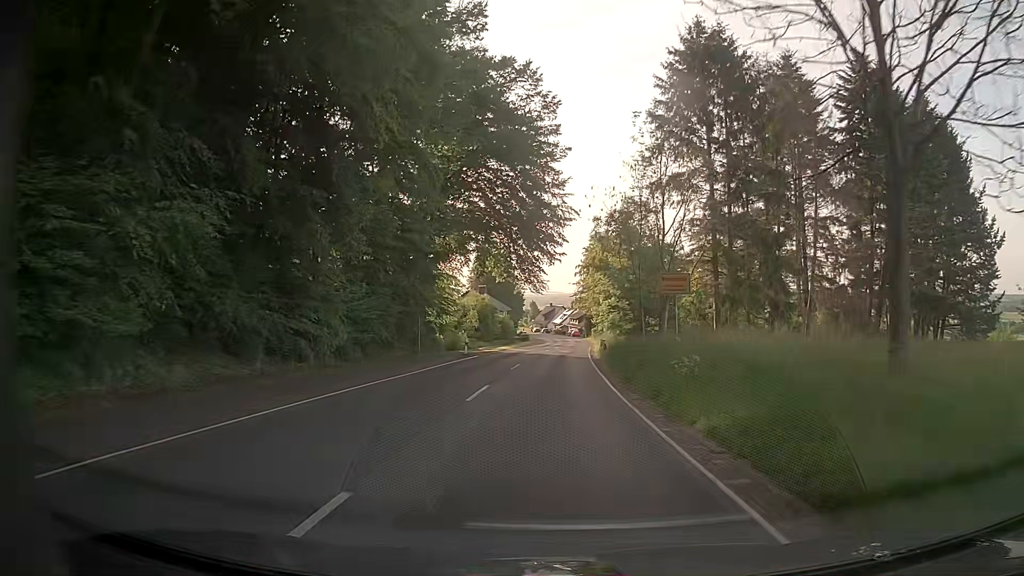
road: secondary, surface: asphalt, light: Day
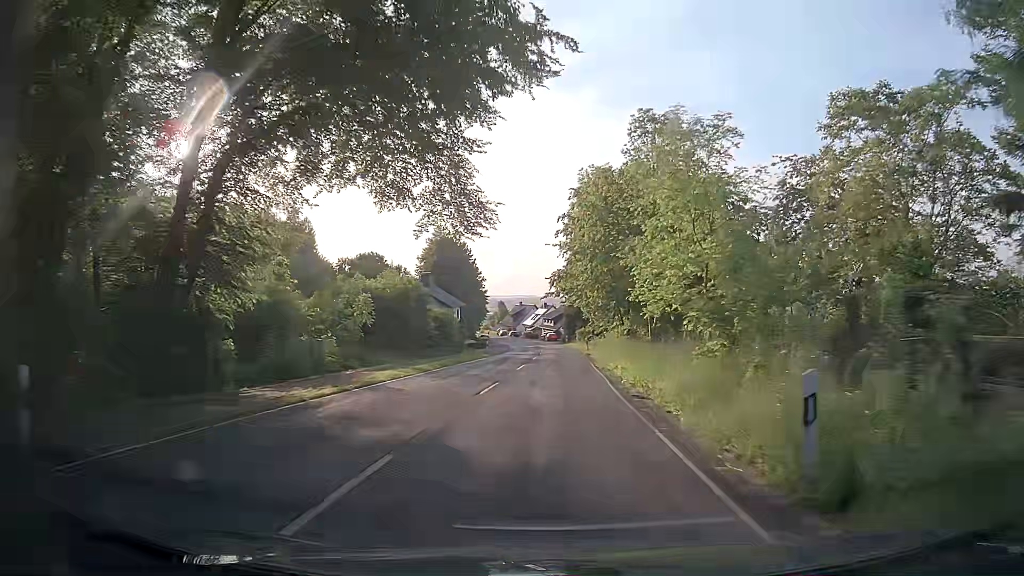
(+0.7, +34.3) m; +2°
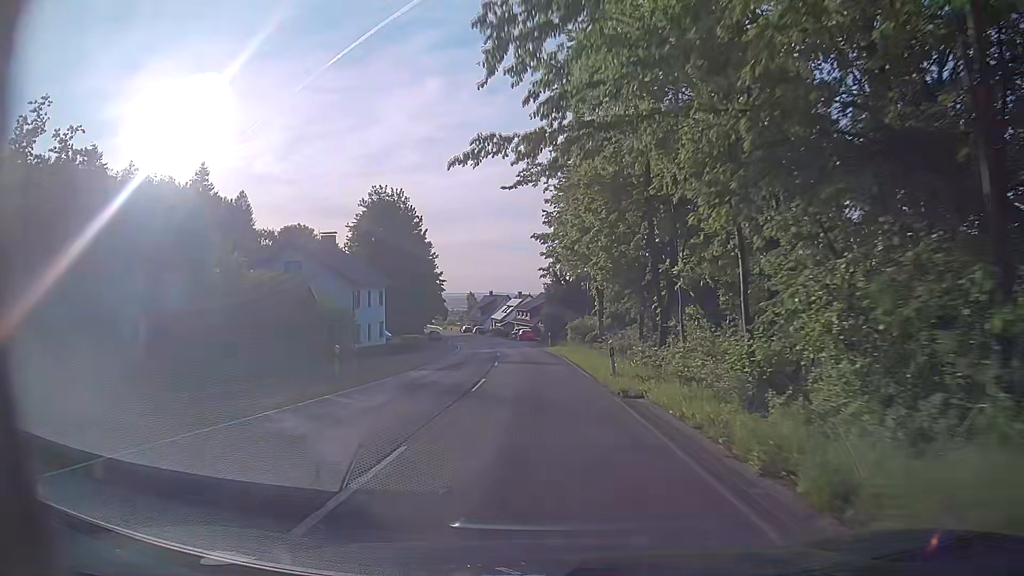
(+0.8, +35.6) m; +2°
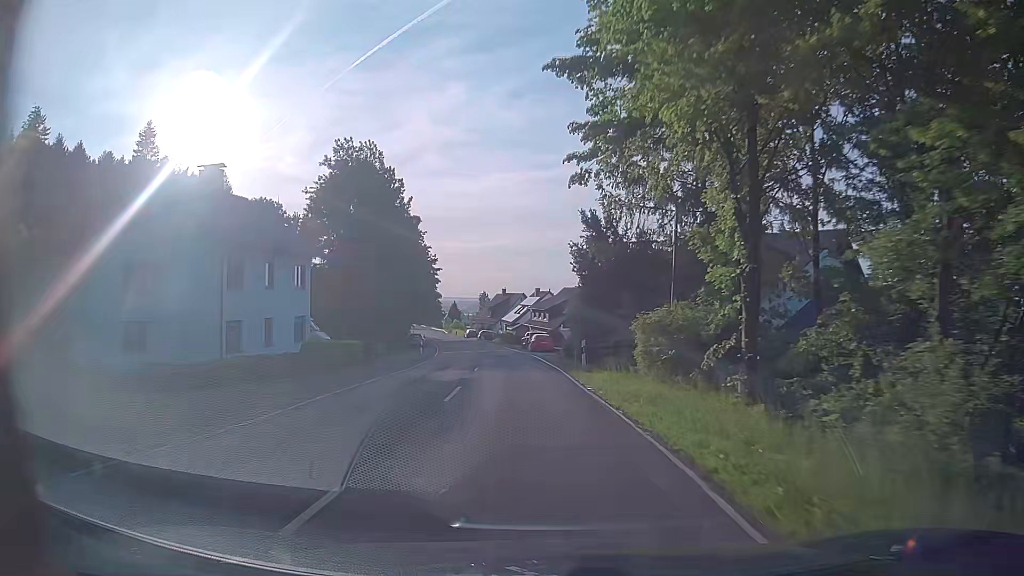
(-0.3, +26.2) m; -1°
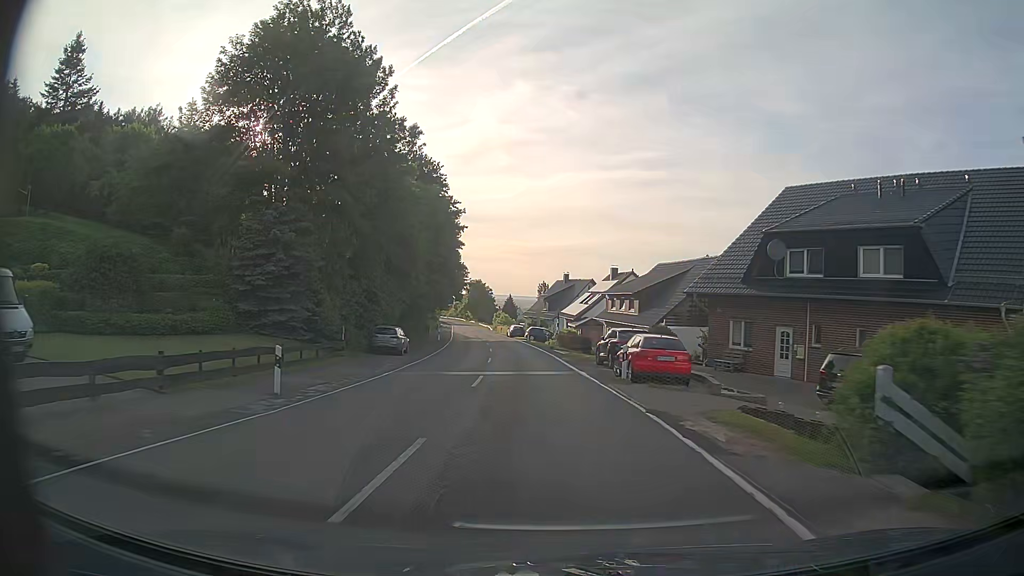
(-2.0, +33.6) m; -6°
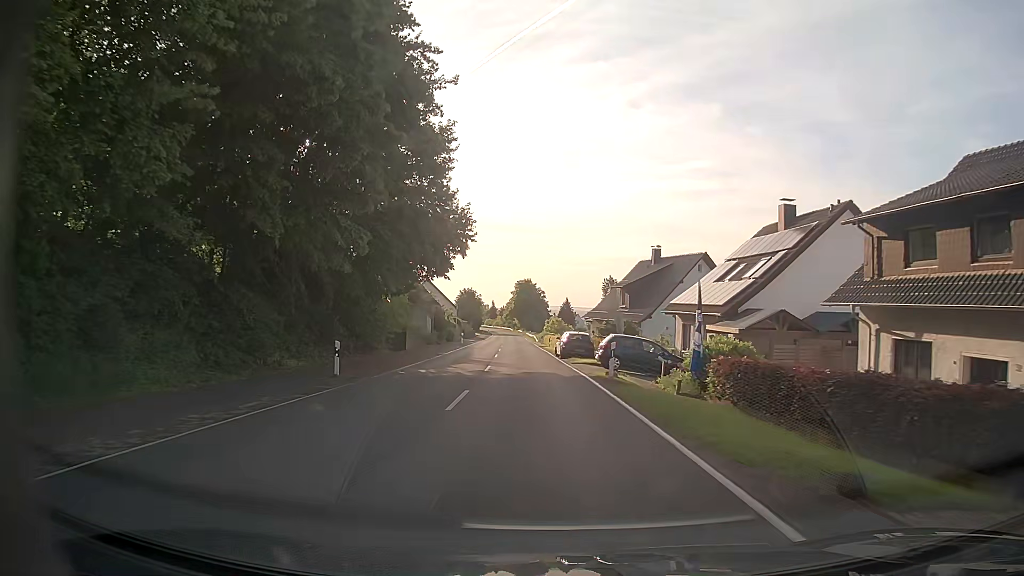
(-1.6, +41.3) m; -4°
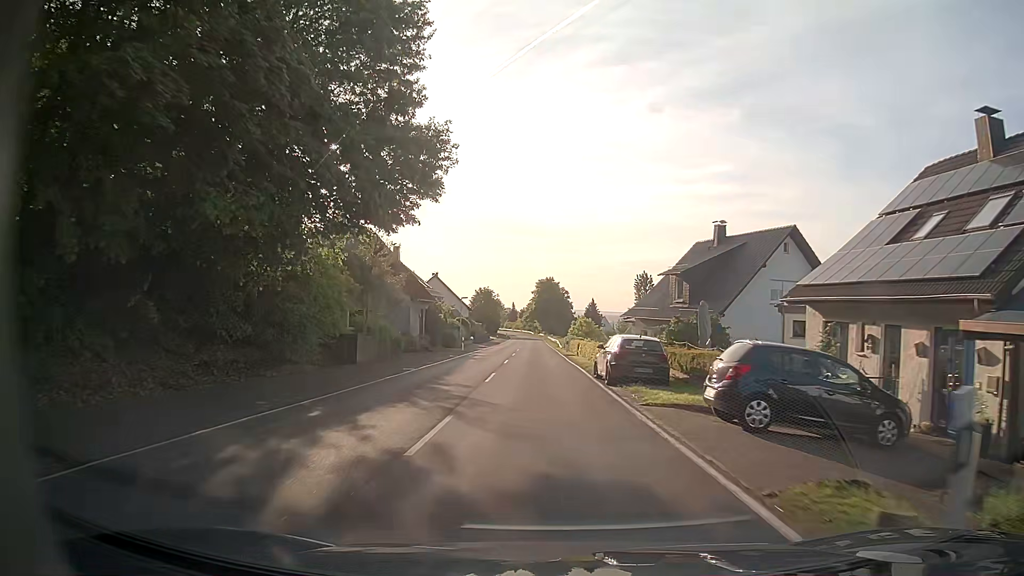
(-0.4, +16.2) m; -2°
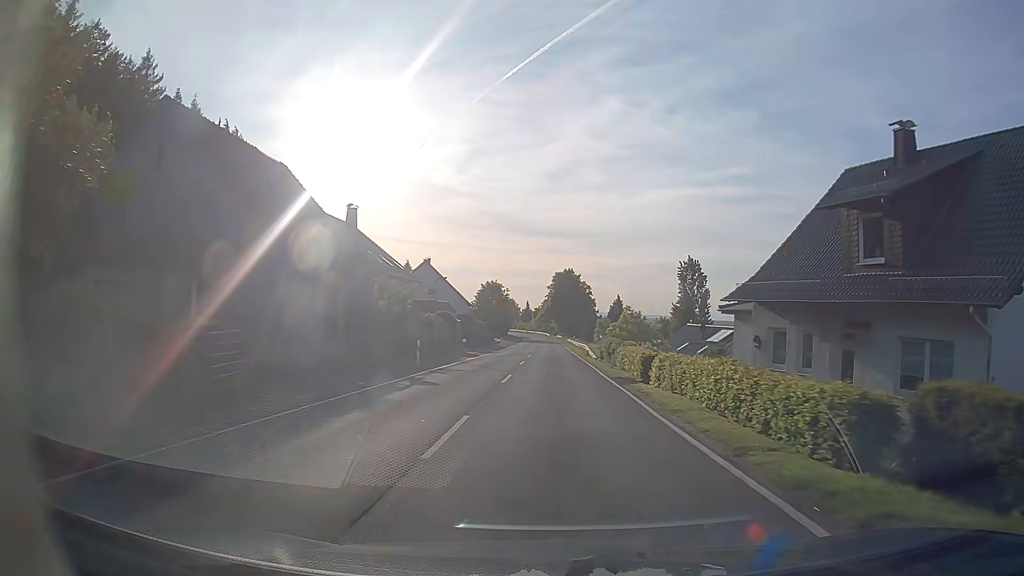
(-0.4, +24.5) m; -2°
(0, +10) (0, +20) (0, +30) (+1, +40) (+1, +50) (+1, +60) (+1, +70) (+1, +80) (+1, +90) (+1, +100) m
